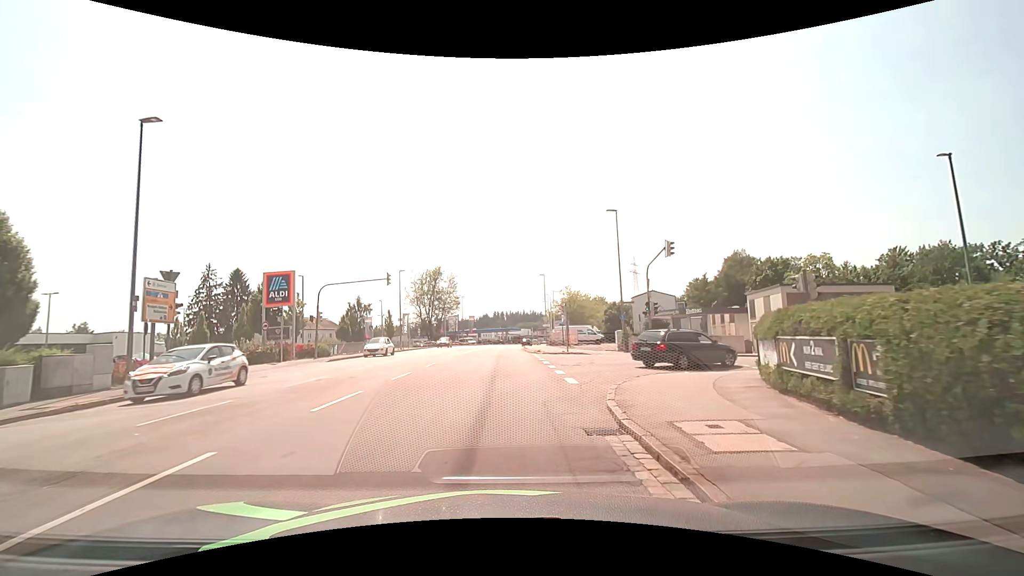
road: tertiary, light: Day
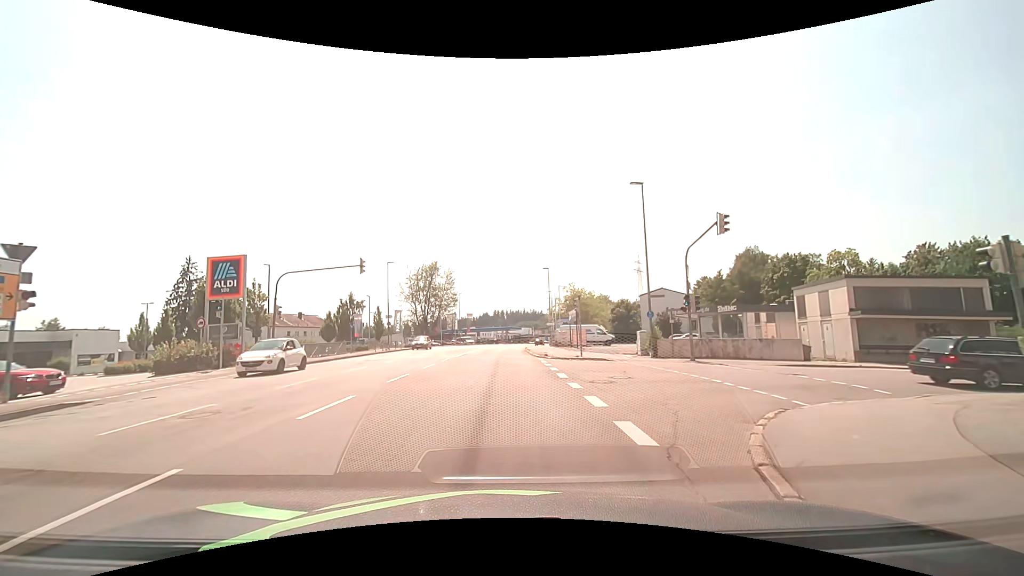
(-0.1, +6.7) m; 0°
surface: asphalt
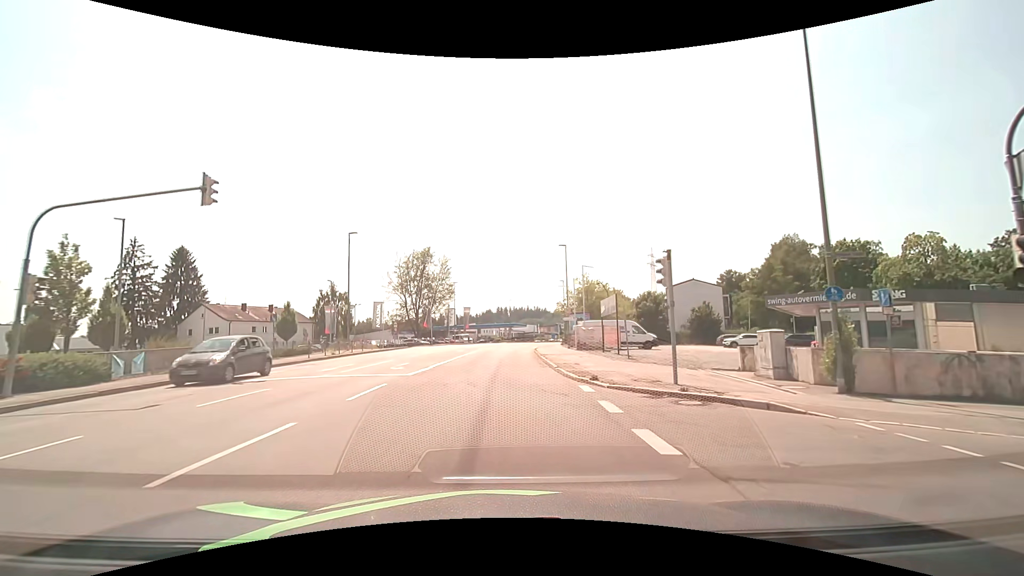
(-0.3, +15.8) m; -1°
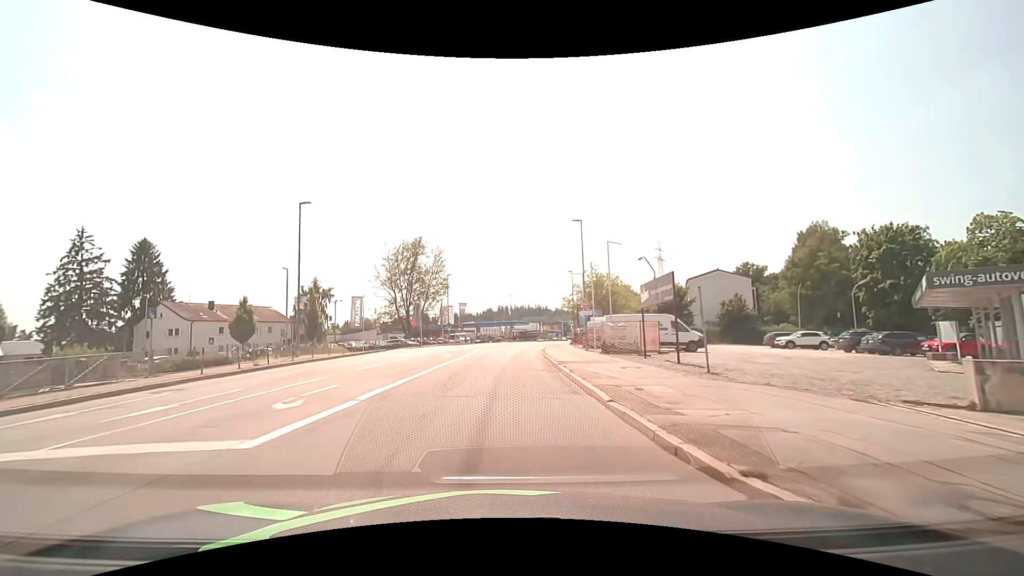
(0.0, +10.5) m; 0°
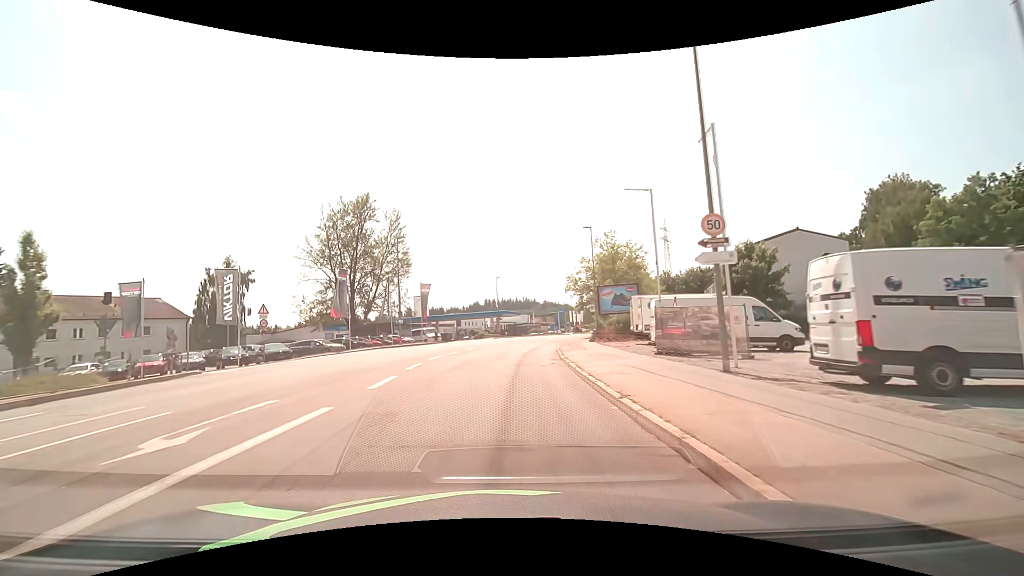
(+0.1, +26.0) m; +1°
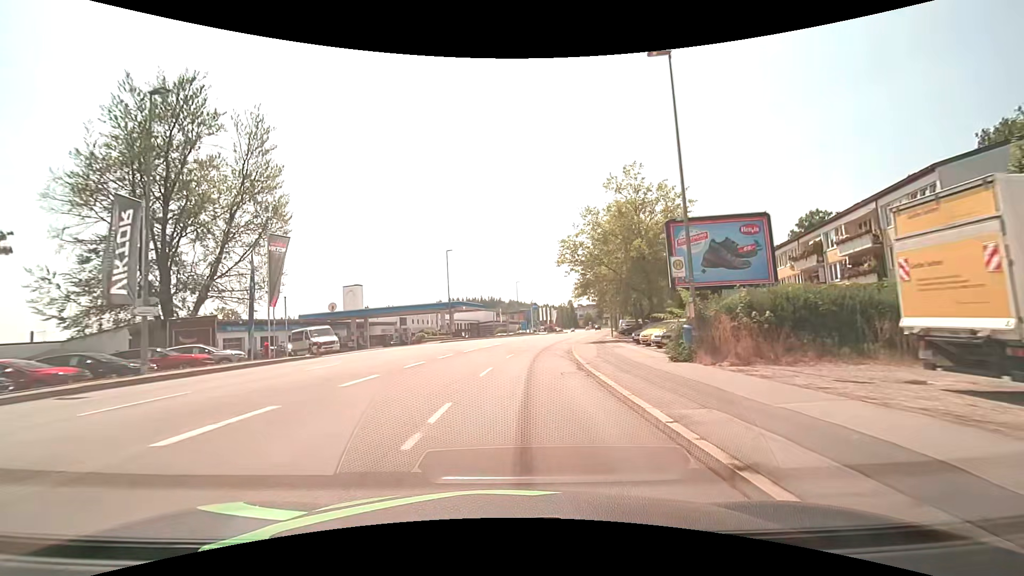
(+0.8, +29.2) m; +3°
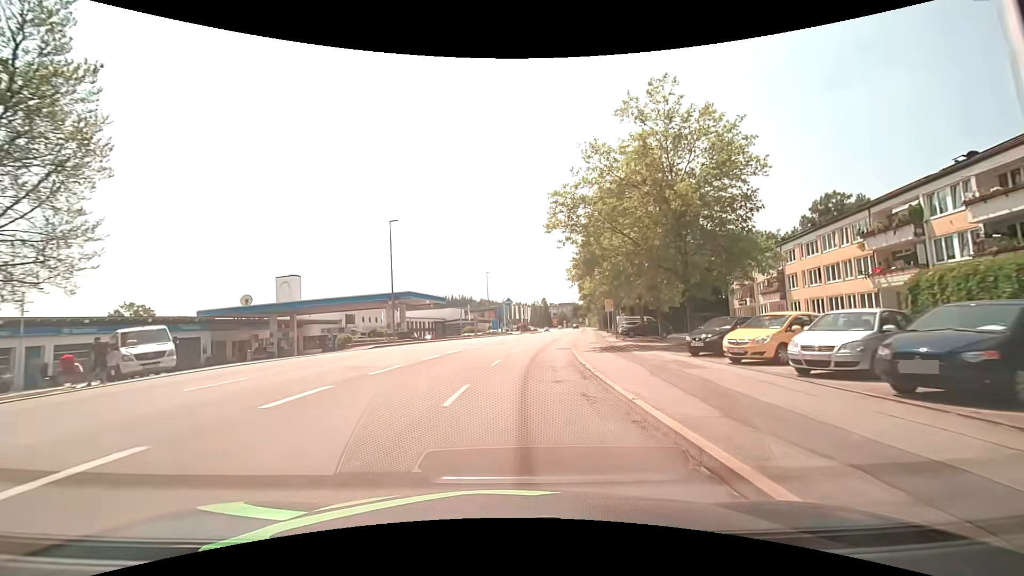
(+0.5, +15.0) m; +4°
(0, +10) (+1, +20) (+2, +30) (+3, +40) (+5, +50) (+6, +60) (+8, +69) (+10, +79) (+11, +89) (+13, +99) m
